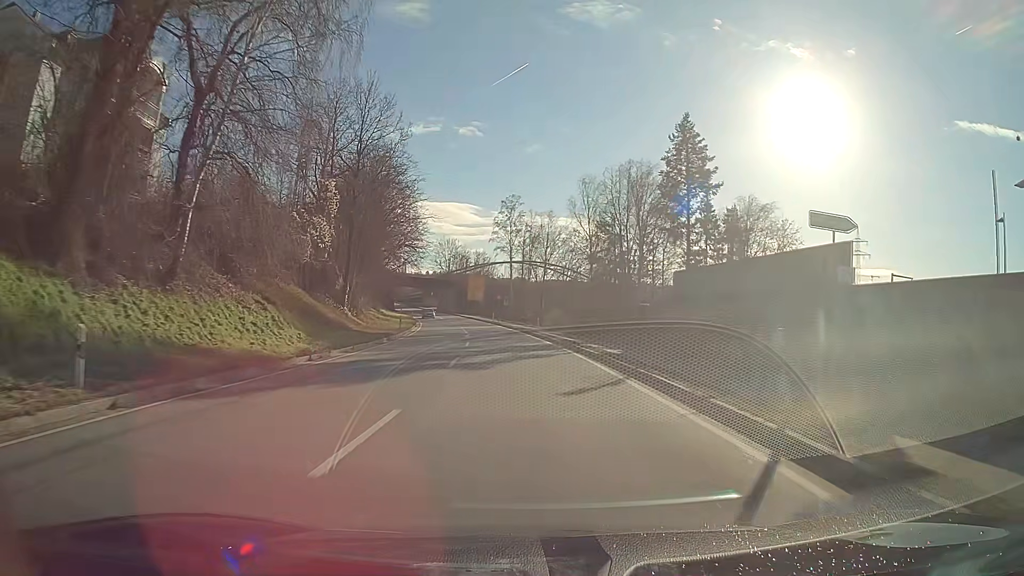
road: primary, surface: asphalt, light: Day
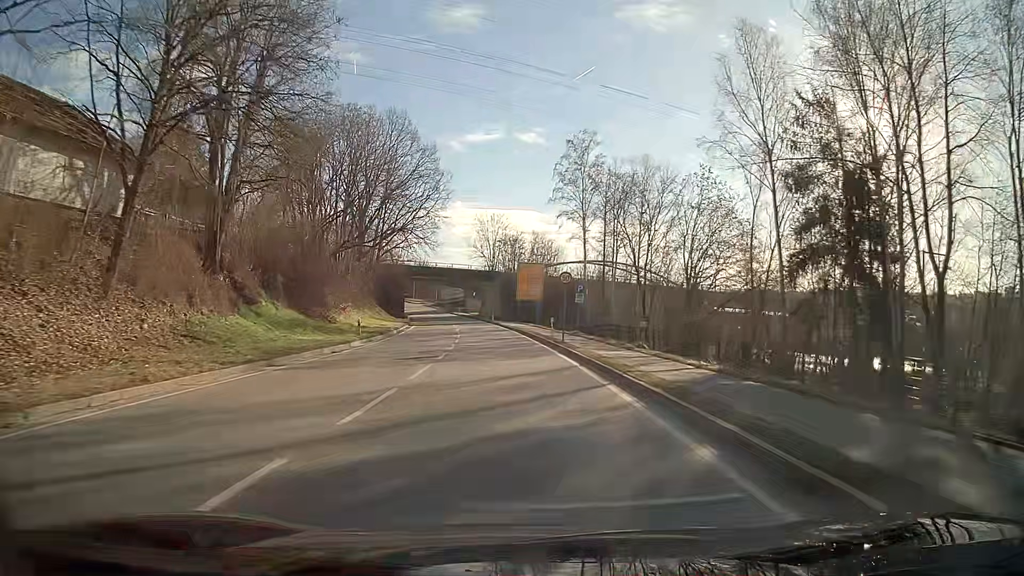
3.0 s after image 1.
(-2.1, +45.6) m; -6°
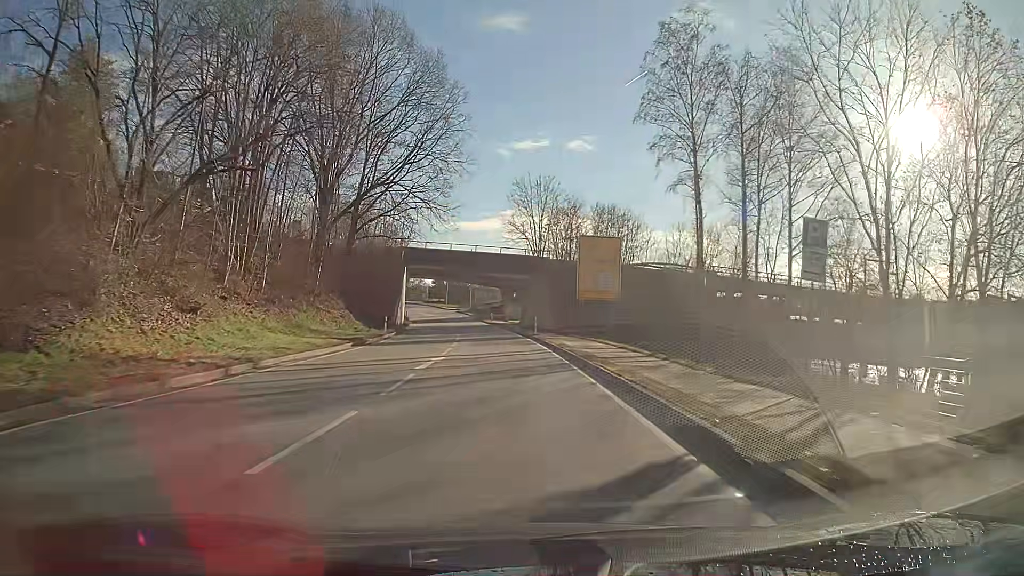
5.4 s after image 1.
(-1.3, +32.9) m; -4°
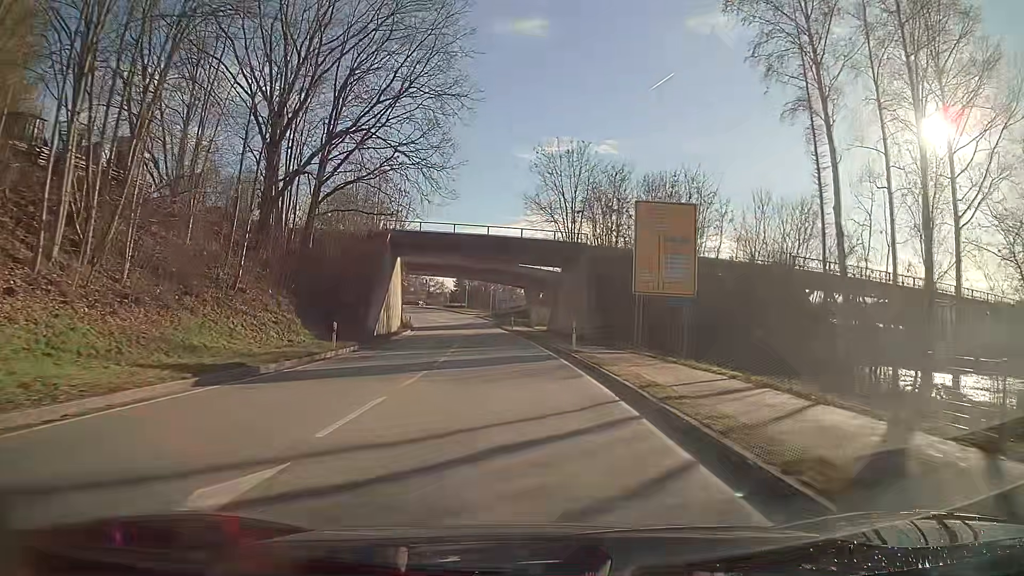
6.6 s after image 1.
(-0.3, +16.2) m; -2°
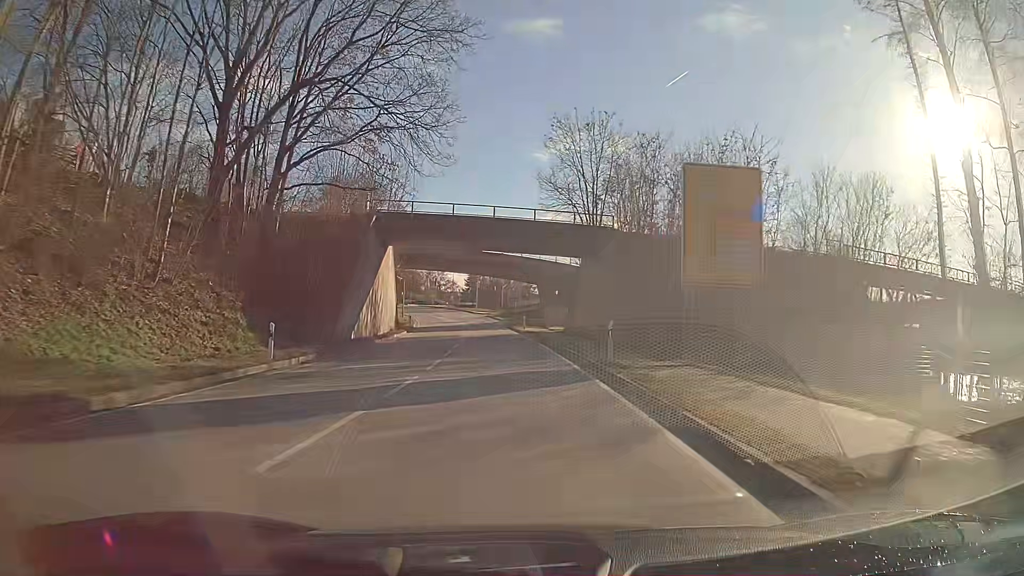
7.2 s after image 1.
(-0.1, +8.0) m; -1°
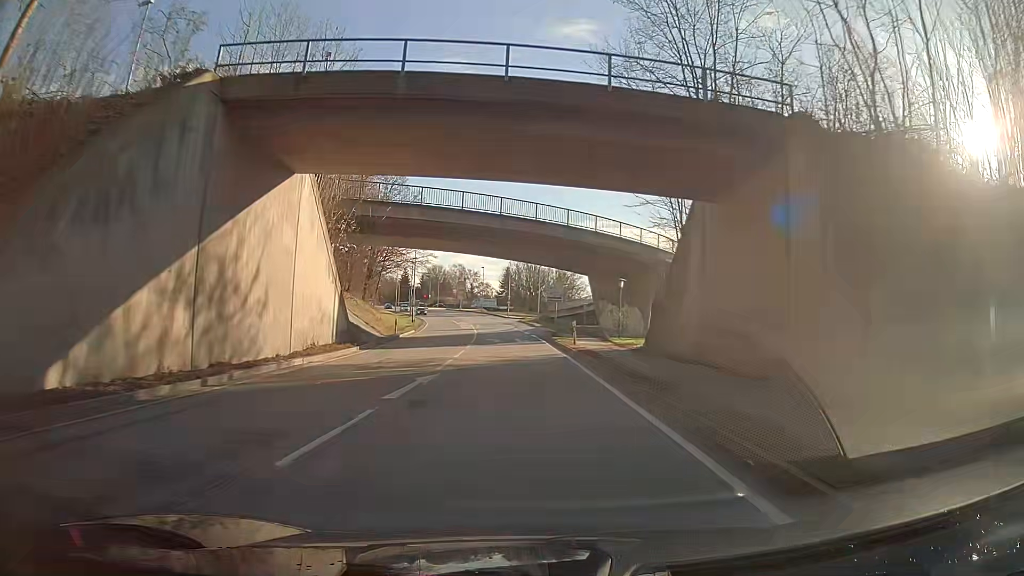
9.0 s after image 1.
(-0.8, +23.8) m; -4°
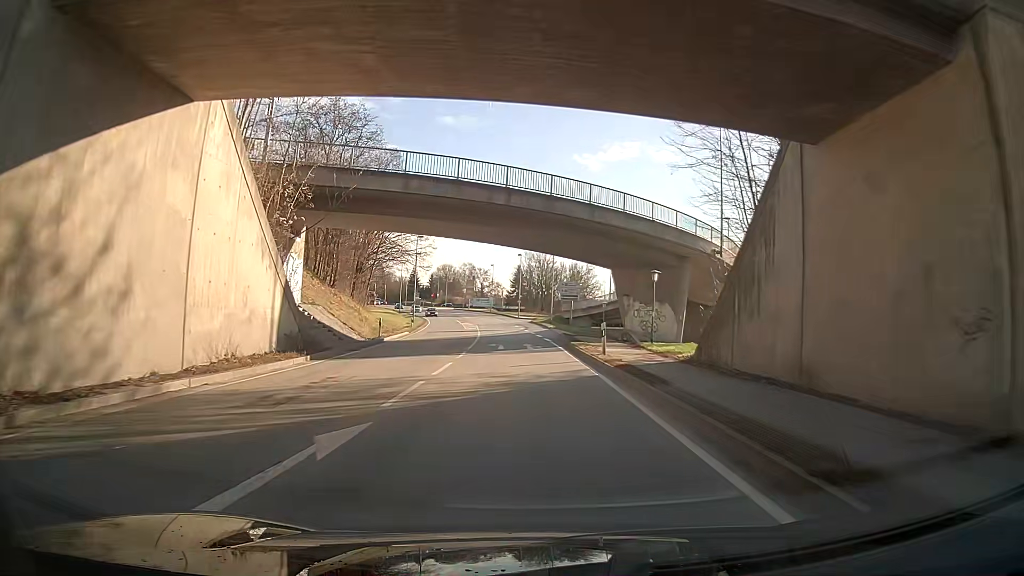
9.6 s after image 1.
(0.0, +7.9) m; -1°
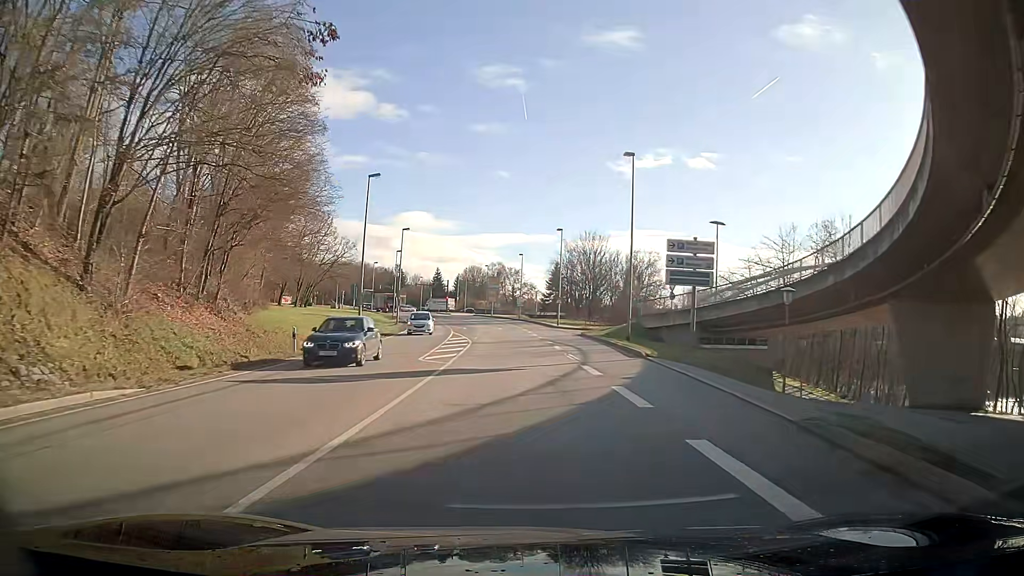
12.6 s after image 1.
(-1.7, +38.3) m; -1°
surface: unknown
